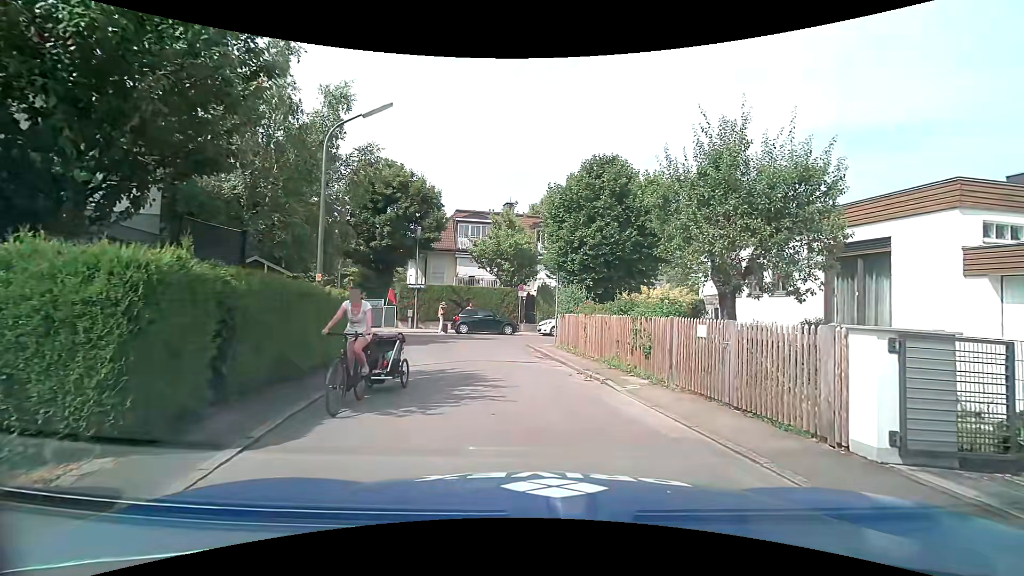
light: Day
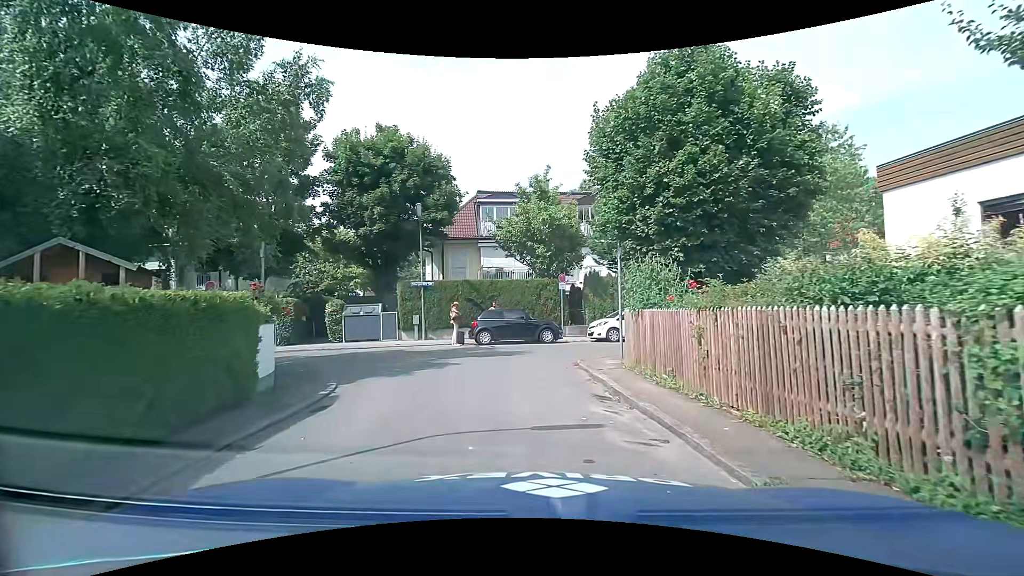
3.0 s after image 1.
(-0.1, +8.0) m; -5°
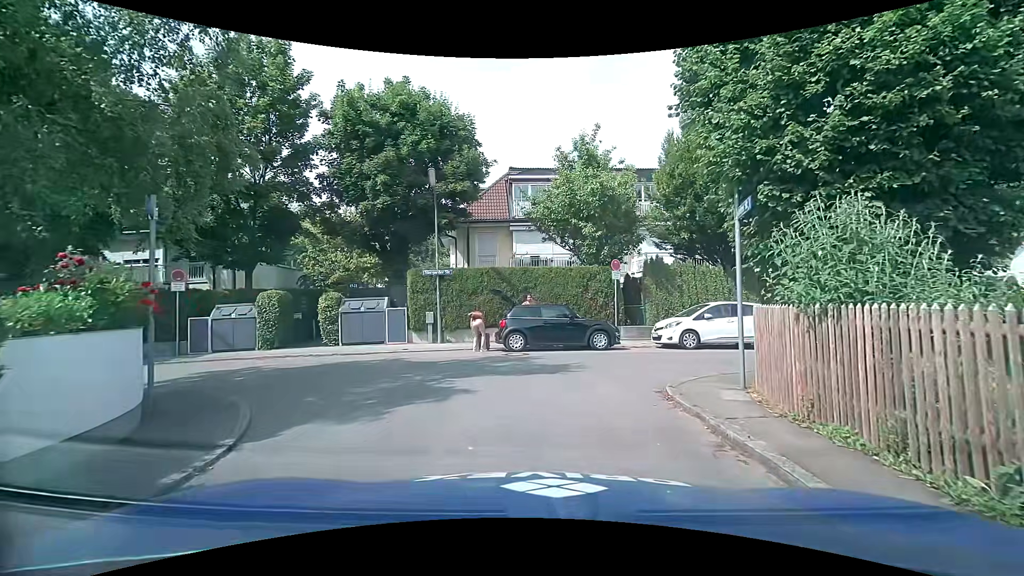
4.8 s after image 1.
(-0.3, +4.9) m; -4°
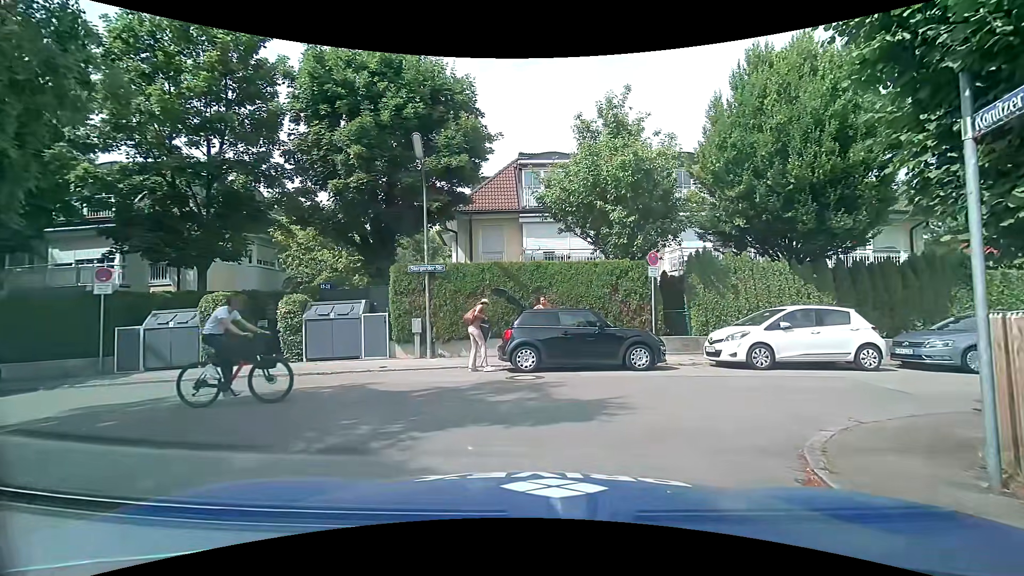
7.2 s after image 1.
(0.0, +3.8) m; 0°
